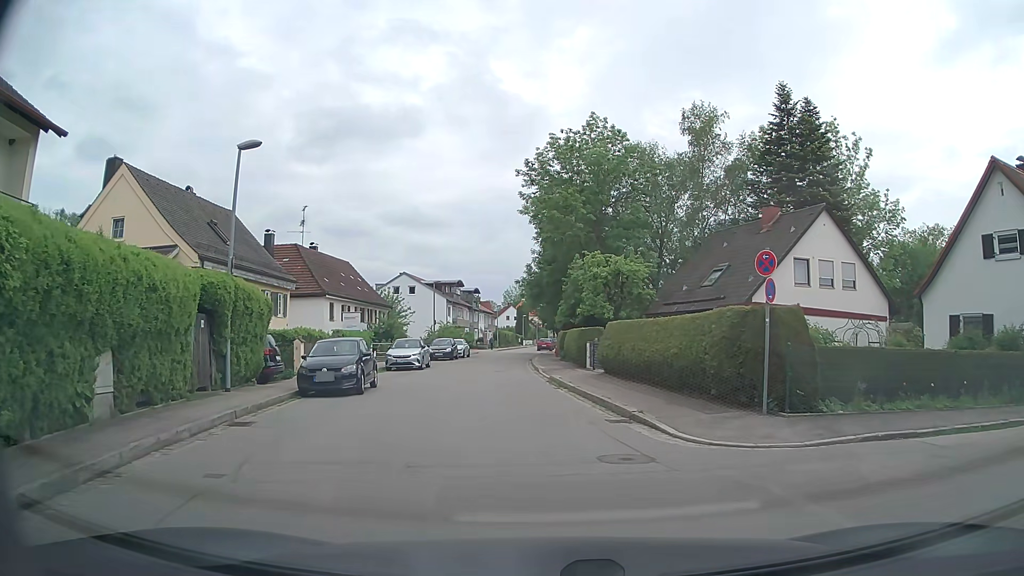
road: tertiary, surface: asphalt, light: Day
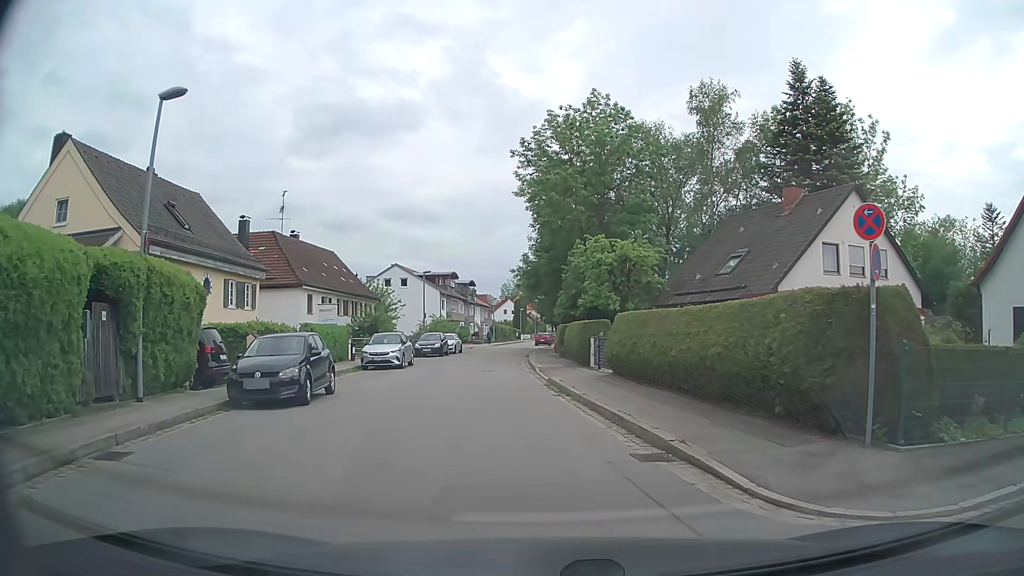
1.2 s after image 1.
(+0.1, +3.9) m; +1°
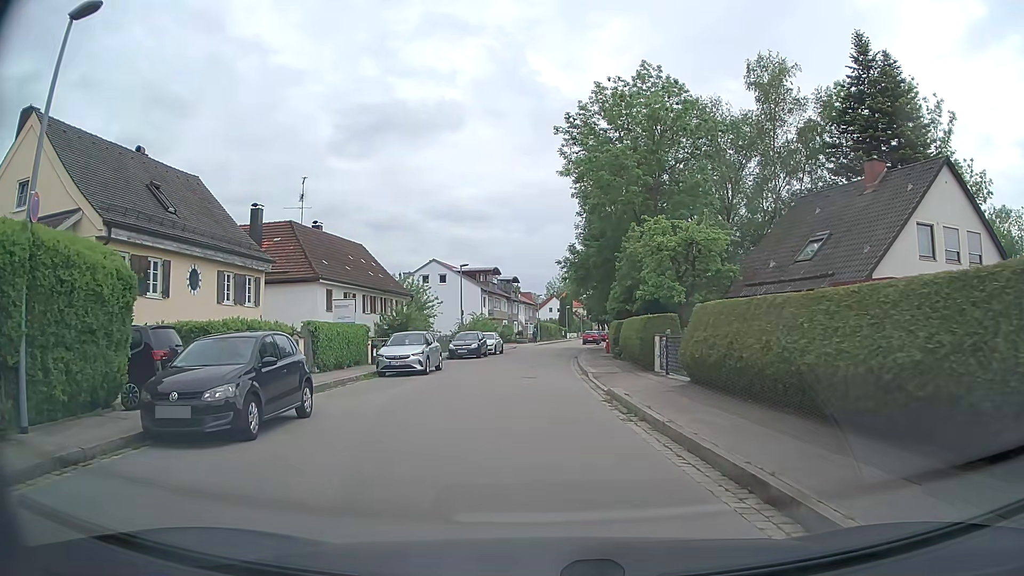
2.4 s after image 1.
(-0.1, +4.8) m; -4°
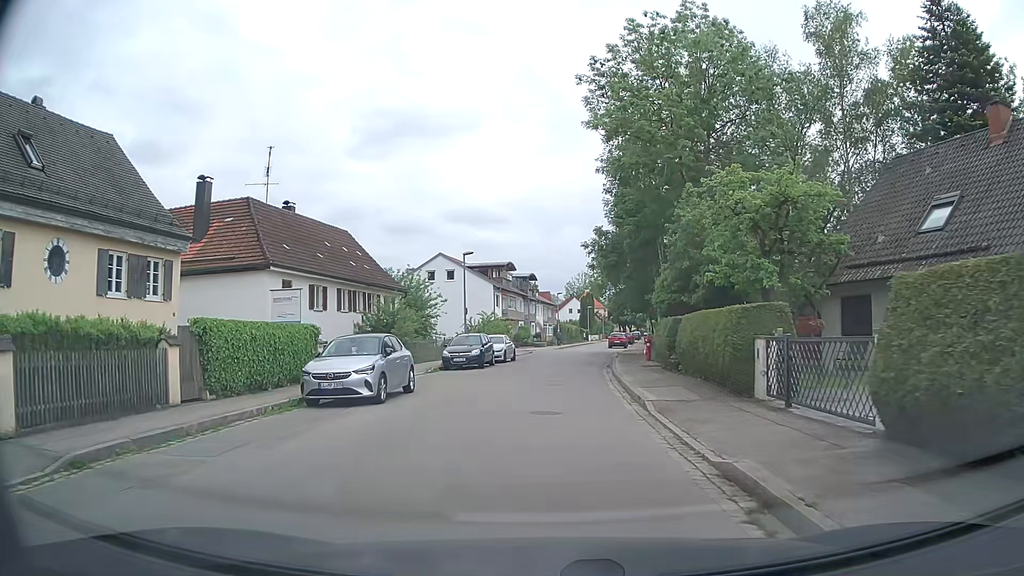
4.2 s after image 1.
(-0.1, +8.8) m; -2°
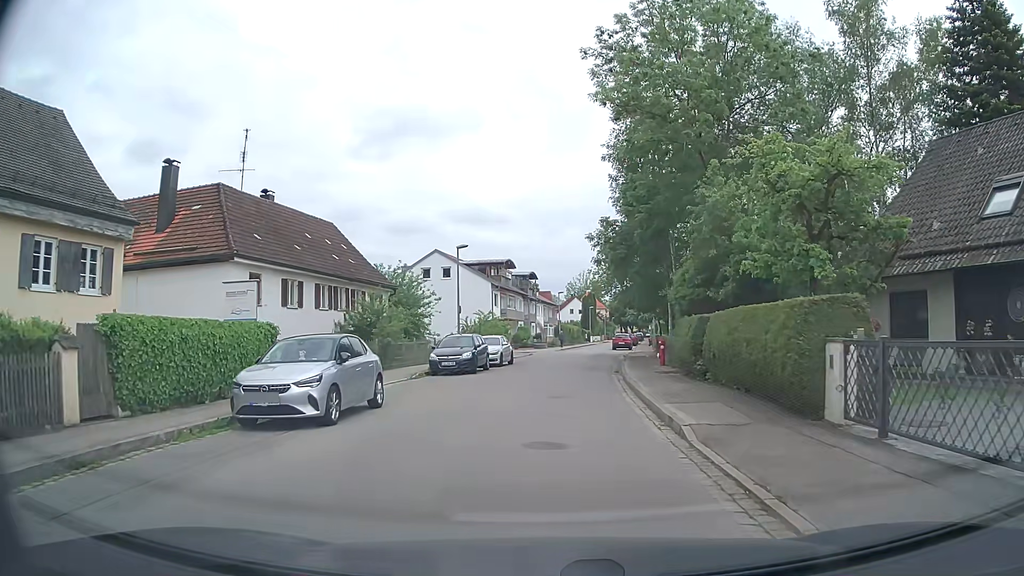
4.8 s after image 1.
(0.0, +3.4) m; +1°
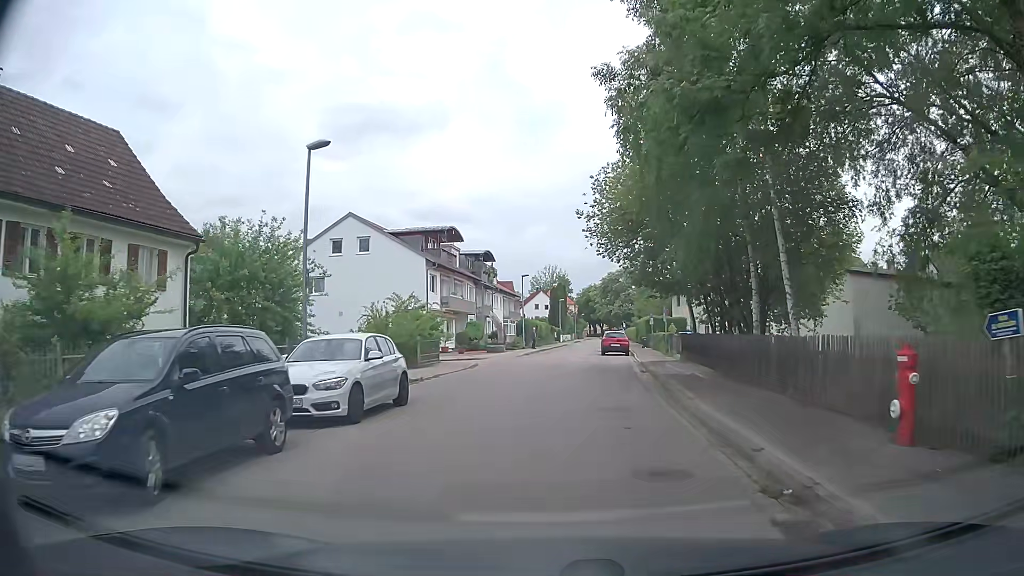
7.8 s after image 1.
(+0.3, +20.0) m; +2°
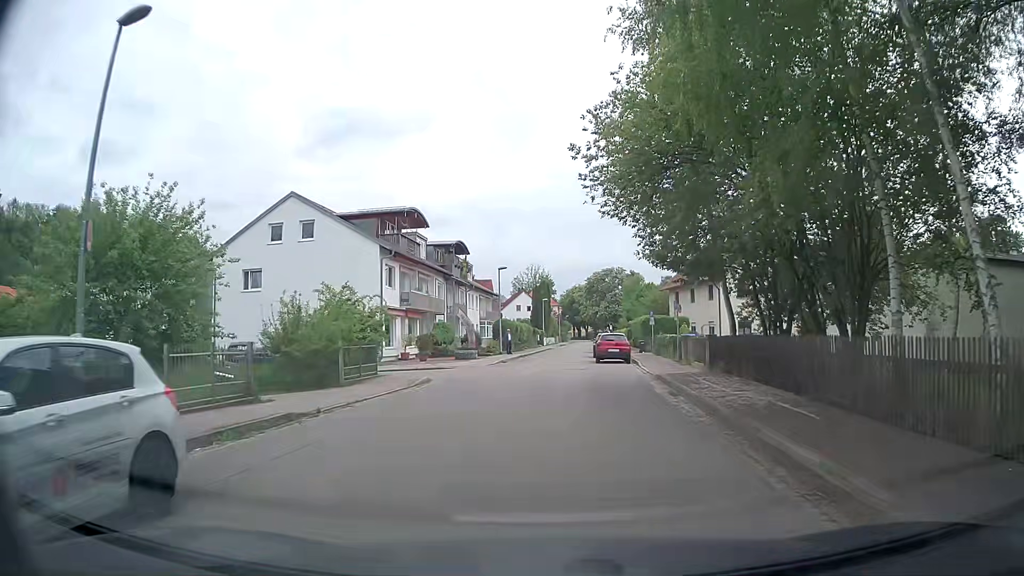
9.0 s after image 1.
(+0.2, +8.4) m; +2°
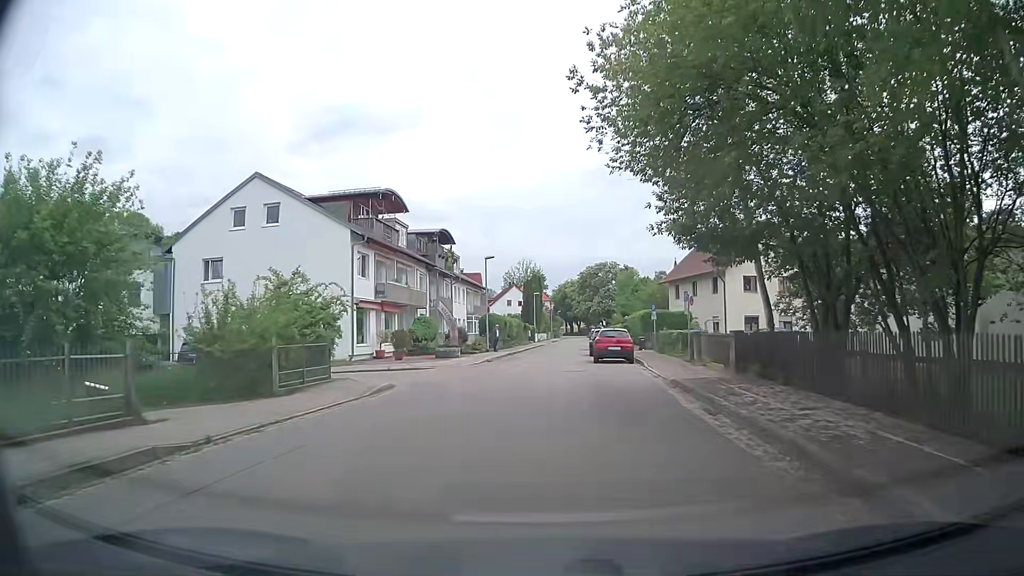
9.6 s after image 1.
(0.0, +4.2) m; 0°
(0, +10) (0, +20) (0, +30) (+1, +40) (+2, +50) (+2, +60) (+3, +70) (+4, +80) (+5, +90) (+5, +100) m
